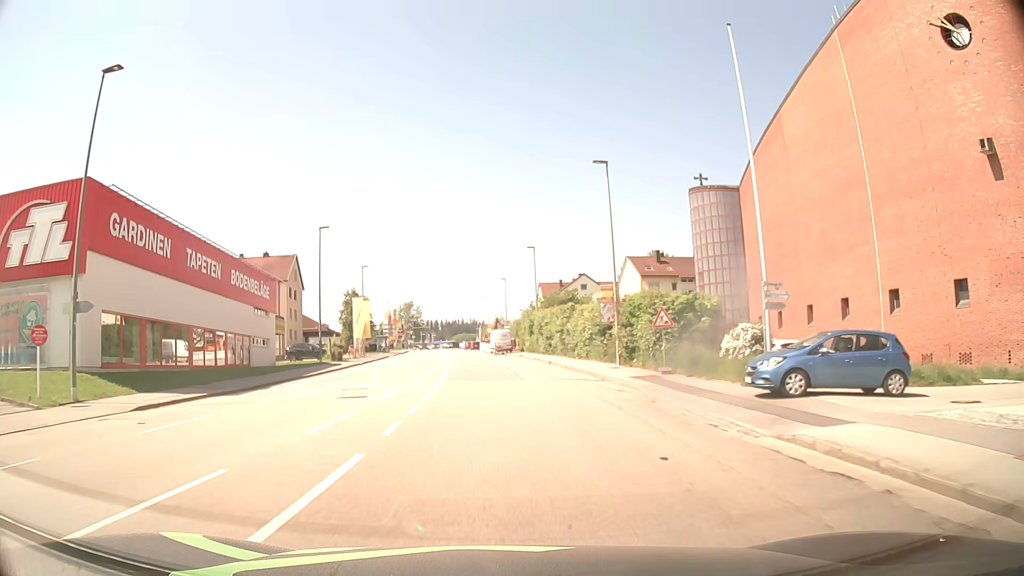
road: tertiary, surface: asphalt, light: Day
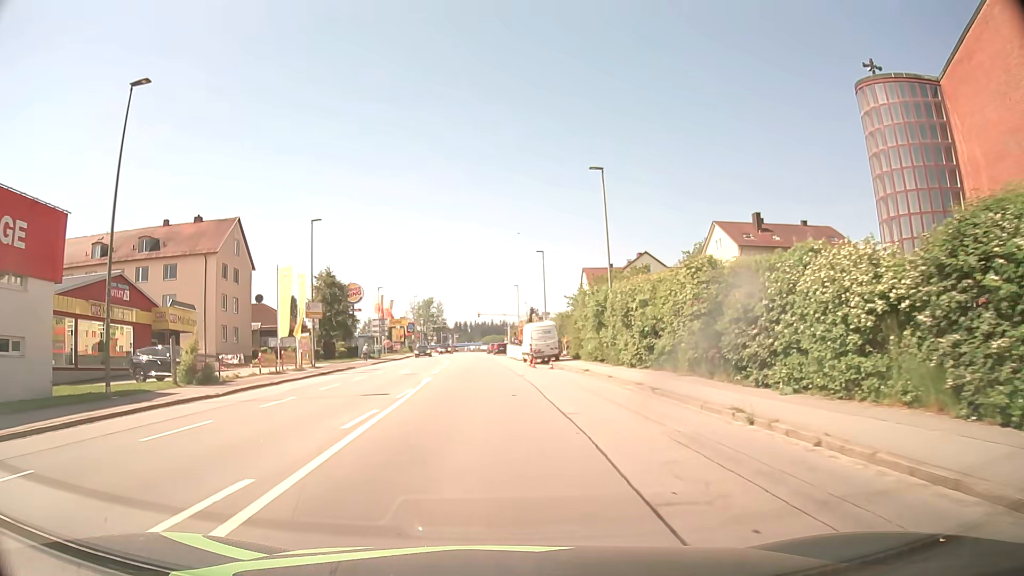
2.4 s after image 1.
(-0.8, +31.0) m; -3°
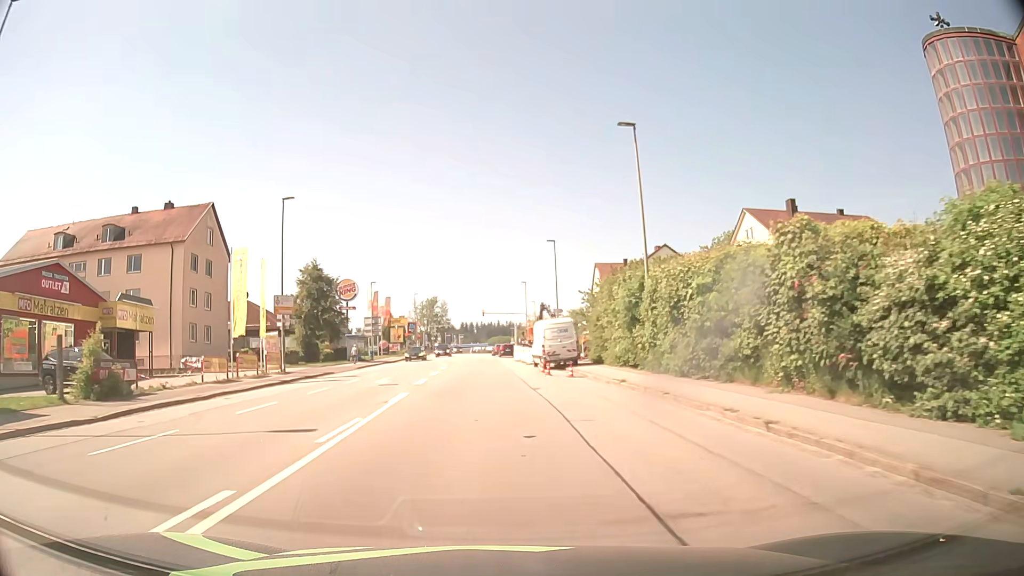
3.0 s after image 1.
(0.0, +7.8) m; -1°
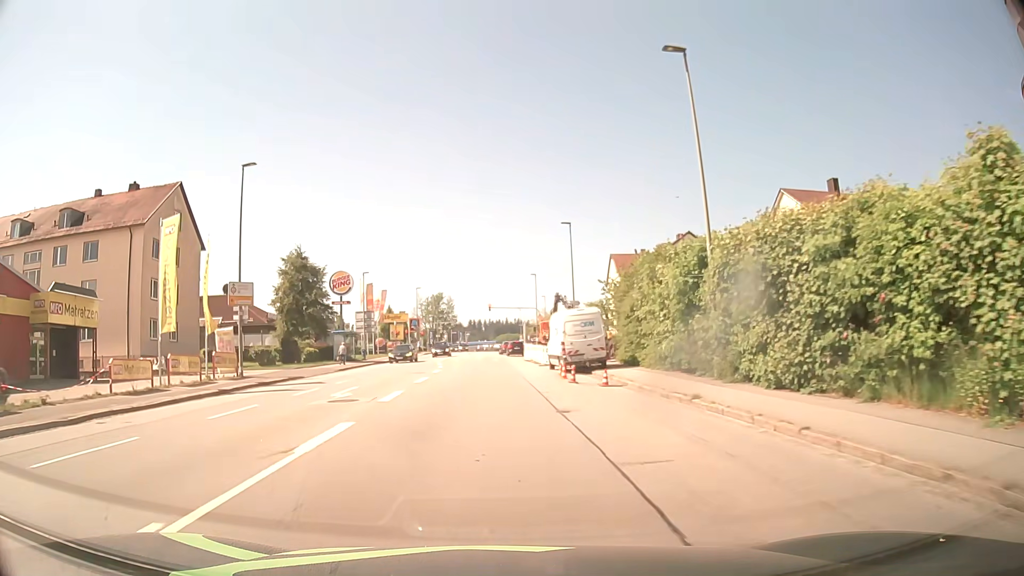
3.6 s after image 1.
(0.0, +7.7) m; -1°
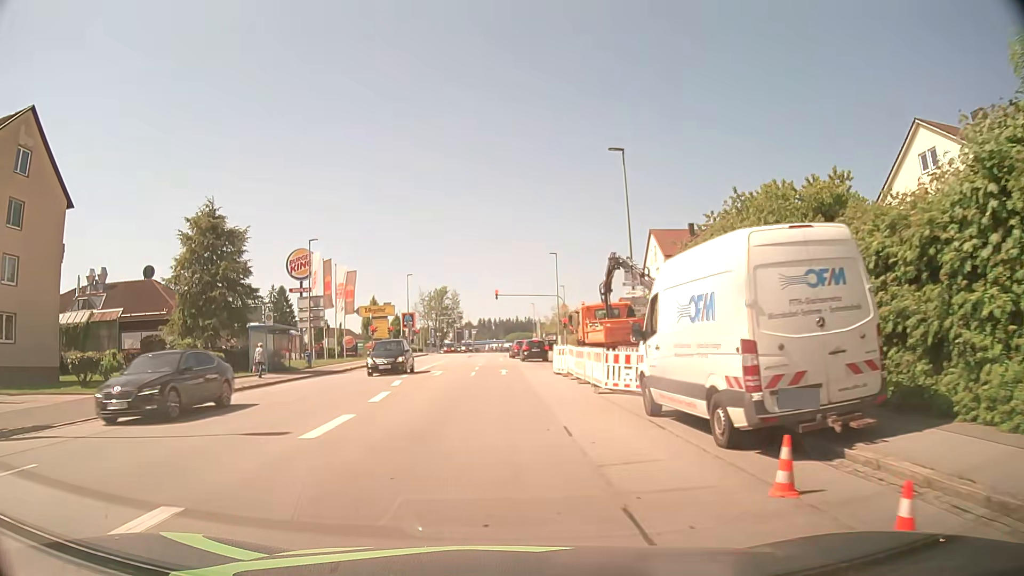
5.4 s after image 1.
(-0.2, +20.2) m; -1°
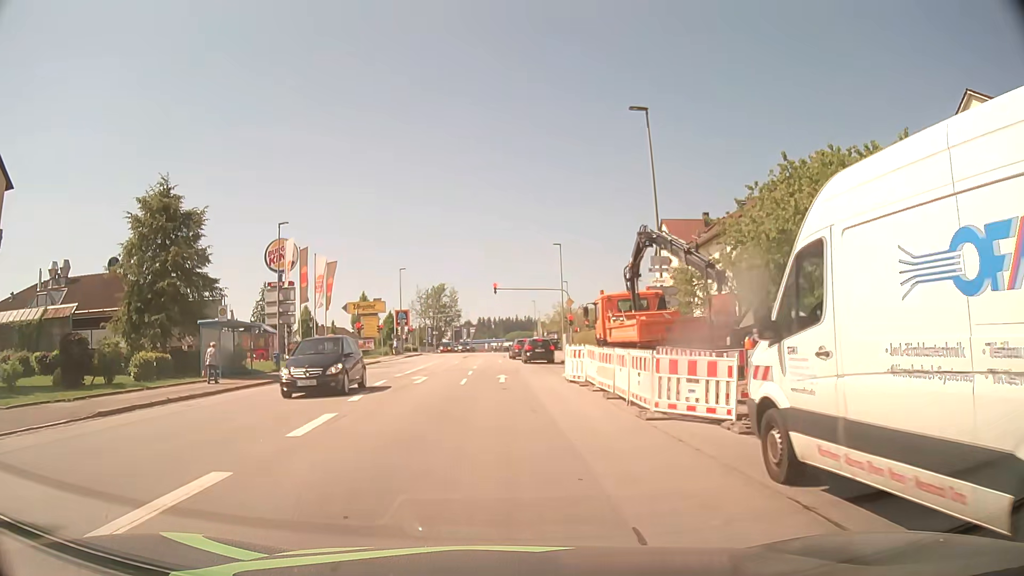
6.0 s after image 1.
(0.0, +5.8) m; 0°
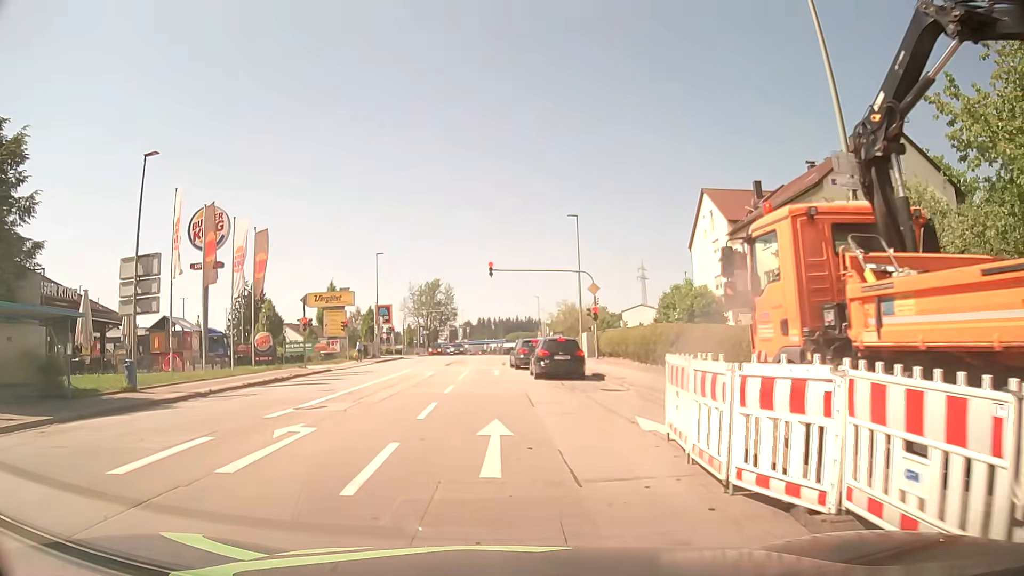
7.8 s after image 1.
(+0.1, +14.9) m; 0°
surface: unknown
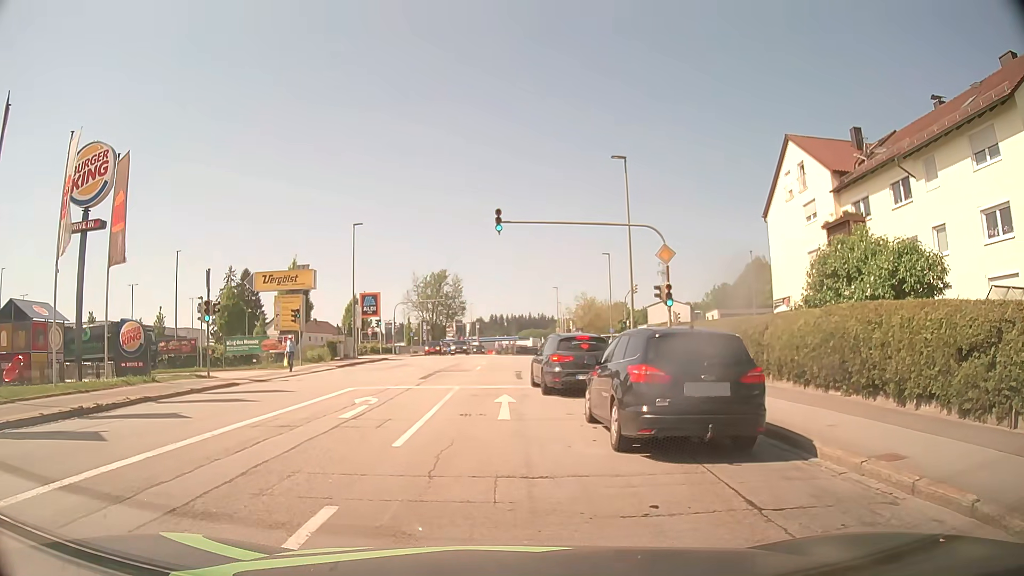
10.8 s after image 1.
(-0.1, +15.0) m; -2°
(0, +10) (0, +20) (+1, +30) (+1, +40) (+1, +50) (+1, +60) (+2, +70) (+2, +80) (+2, +90) (+2, +100) m
